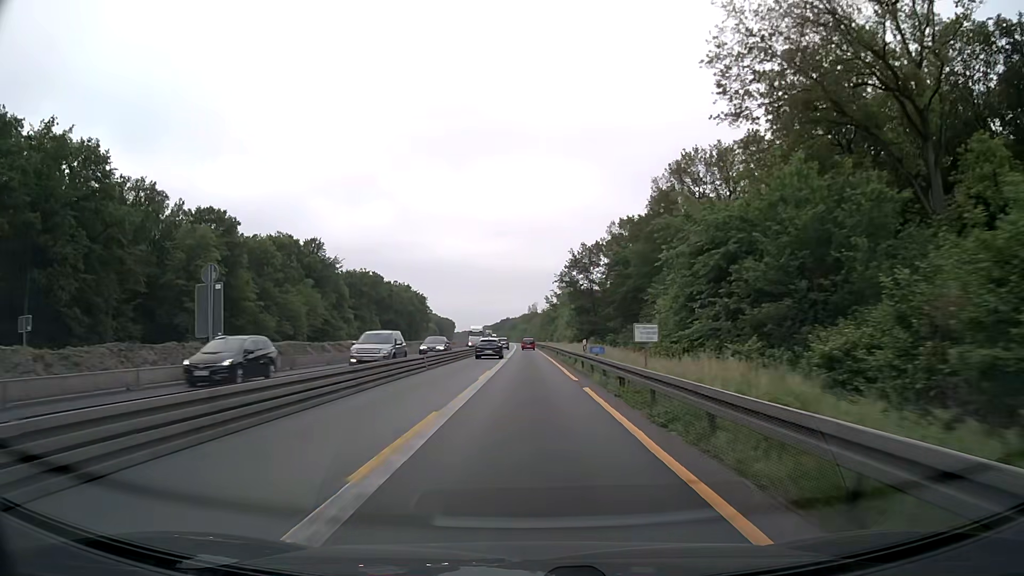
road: motorway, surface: asphalt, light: Day
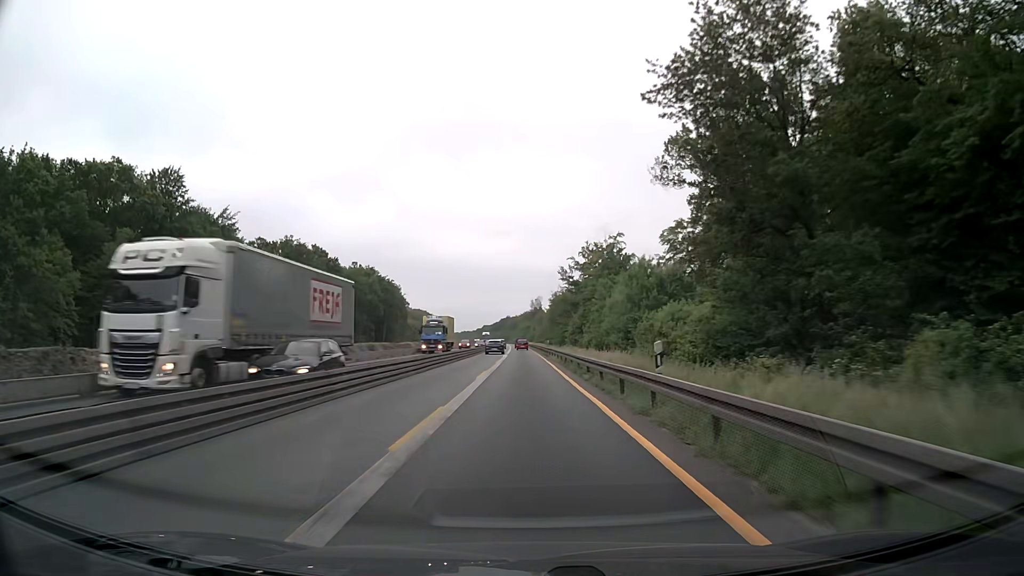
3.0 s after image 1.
(-0.1, +64.5) m; 0°
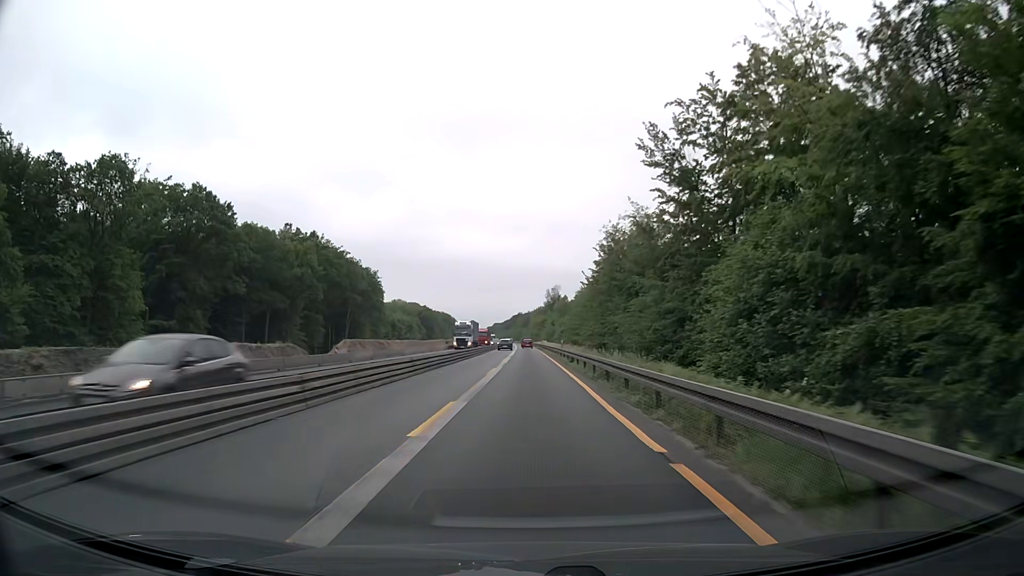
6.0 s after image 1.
(-0.4, +64.4) m; -1°
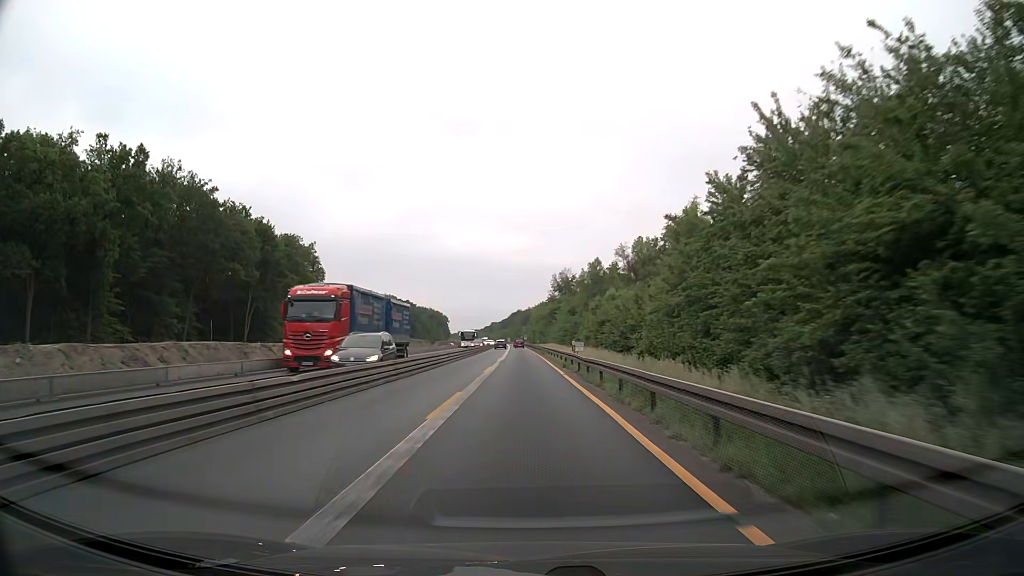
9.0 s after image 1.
(-0.1, +64.3) m; 0°
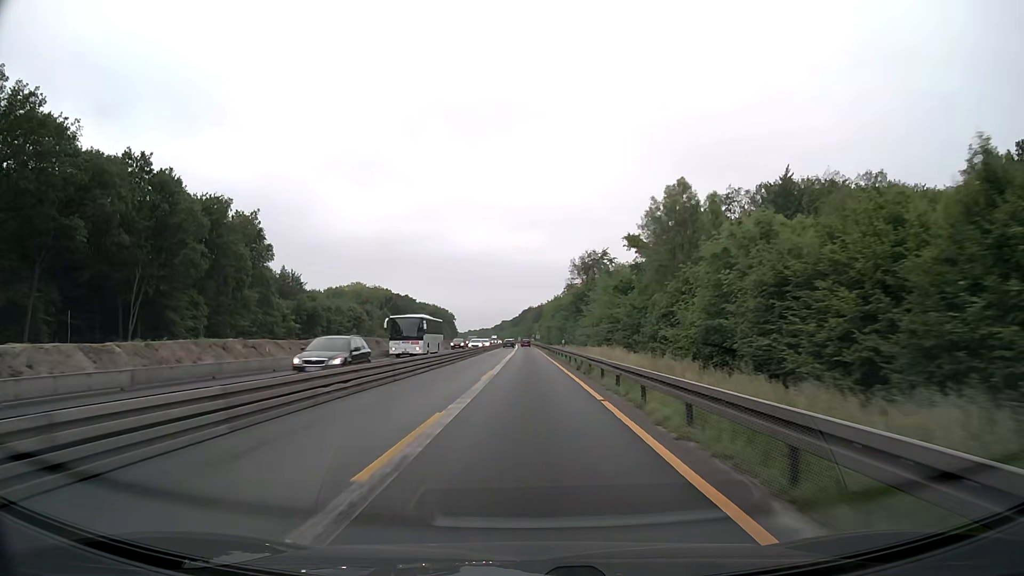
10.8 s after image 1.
(-0.2, +38.6) m; -1°
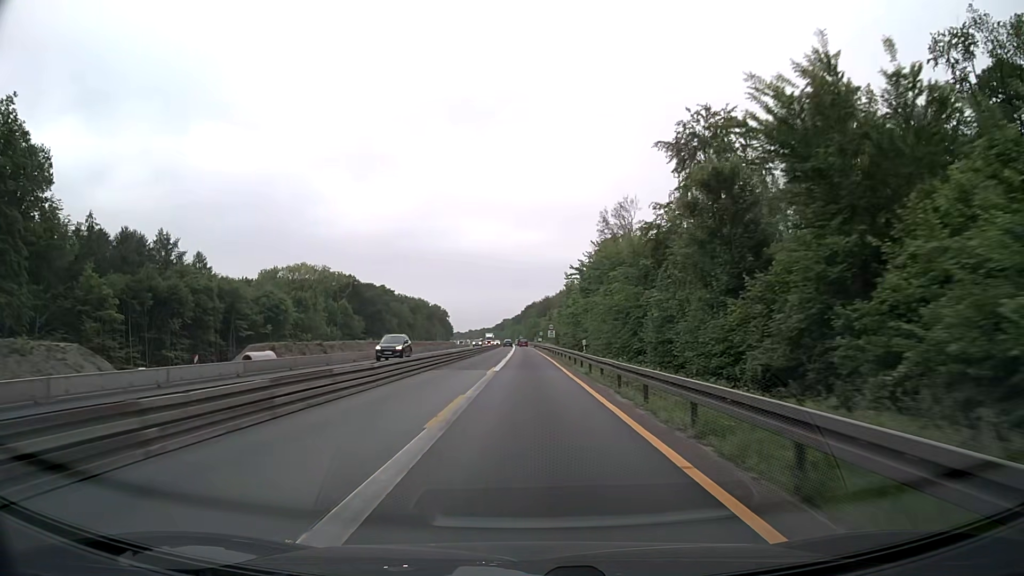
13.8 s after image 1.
(-0.3, +64.3) m; 0°
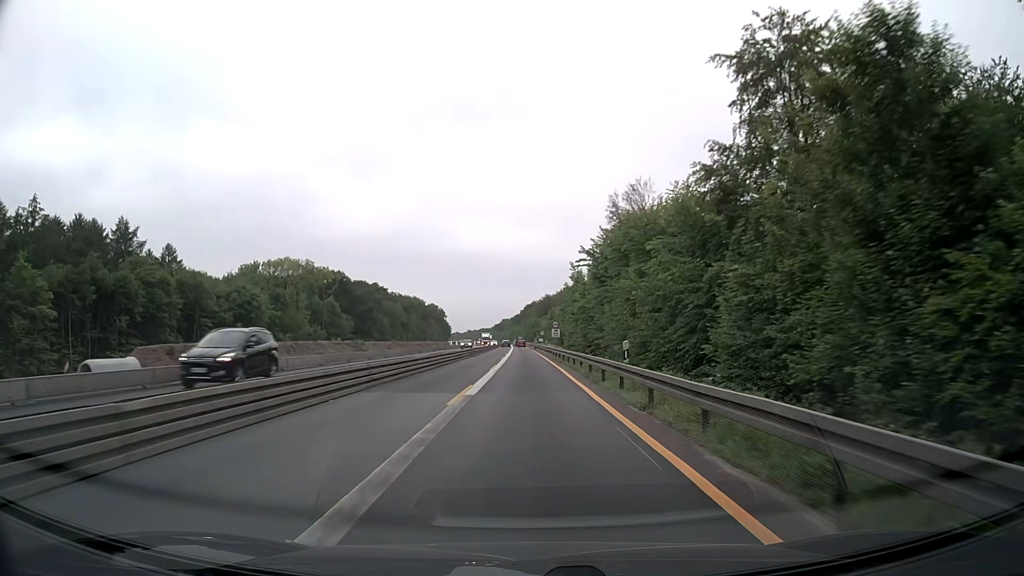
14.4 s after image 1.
(0.0, +12.9) m; 0°
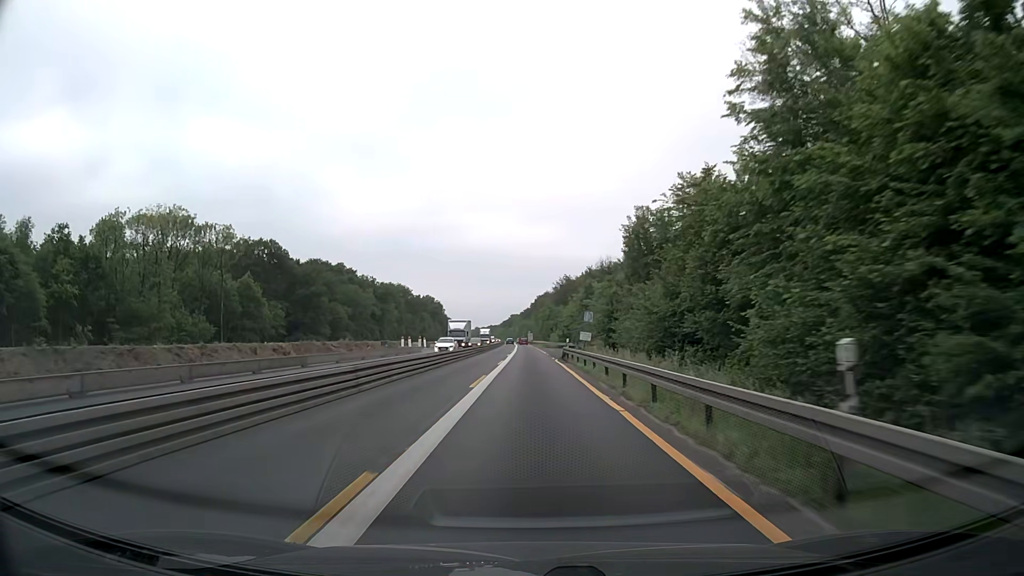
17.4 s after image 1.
(-0.5, +64.3) m; -1°
(0, +10) (0, +20) (0, +30) (0, +40) (0, +50) (0, +60) (0, +70) (0, +80) (0, +90) (0, +100) m
